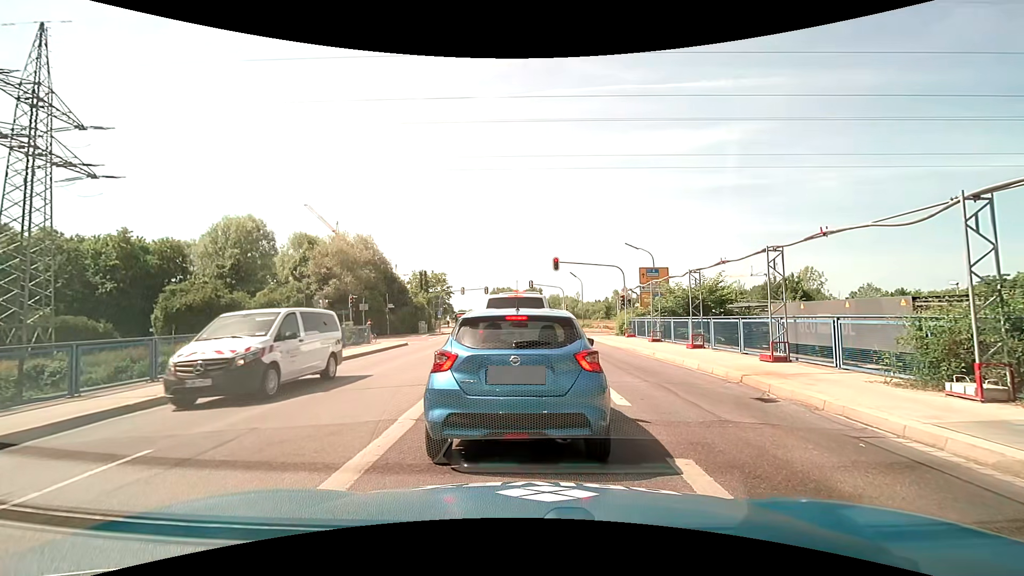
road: secondary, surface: asphalt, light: Day
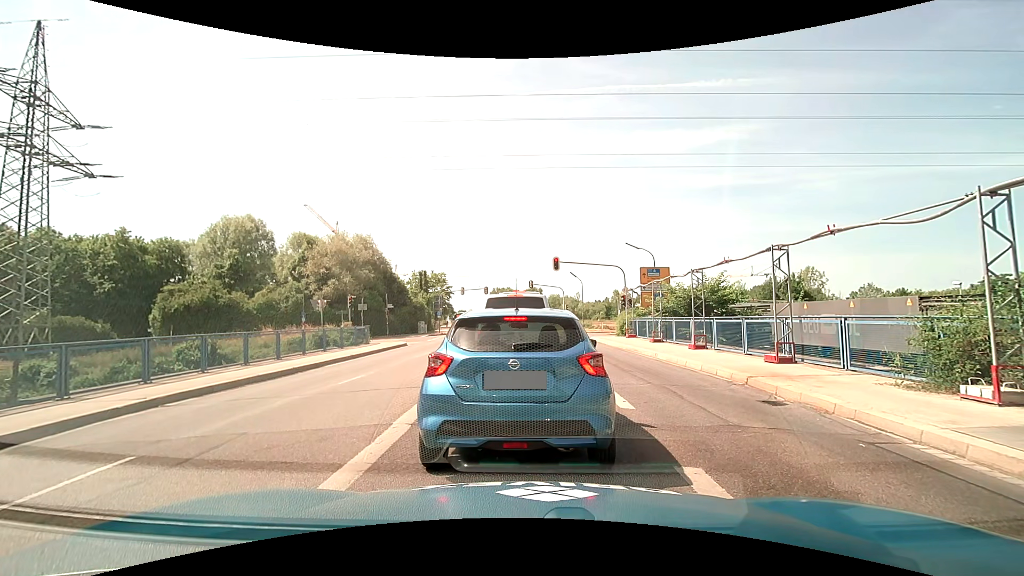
(0.0, +0.3) m; 0°
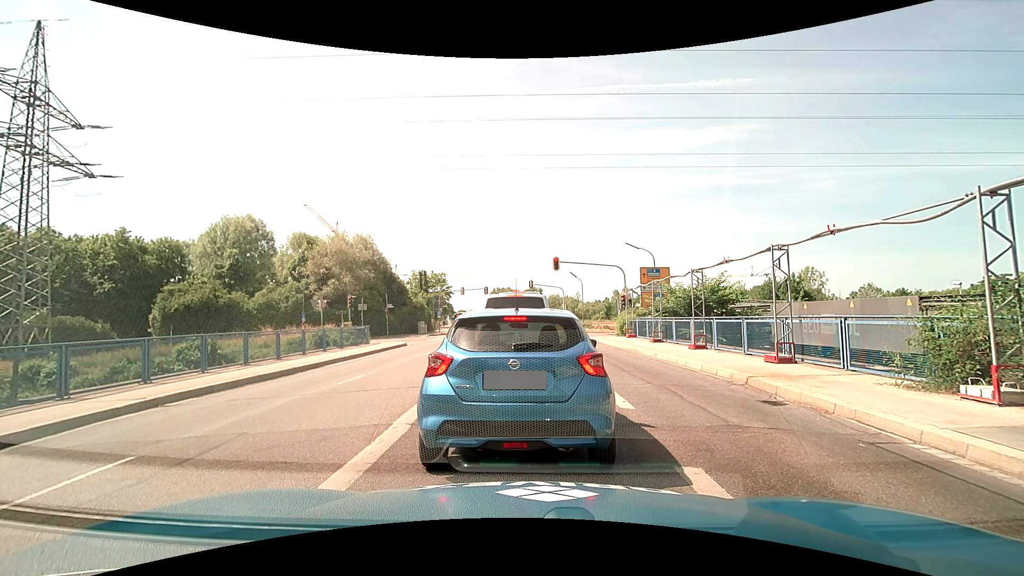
(0.0, 0.0) m; 0°
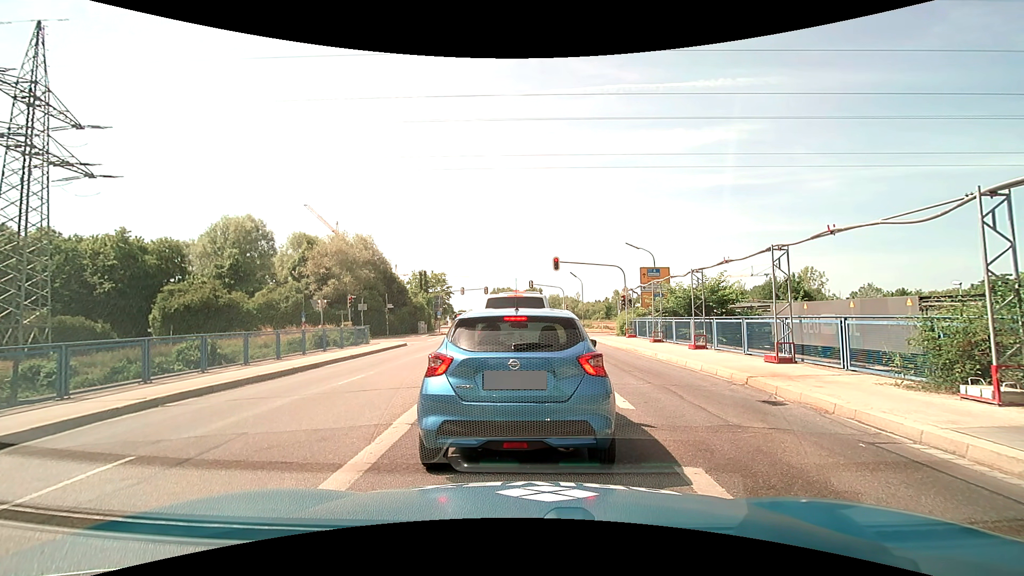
(0.0, 0.0) m; 0°
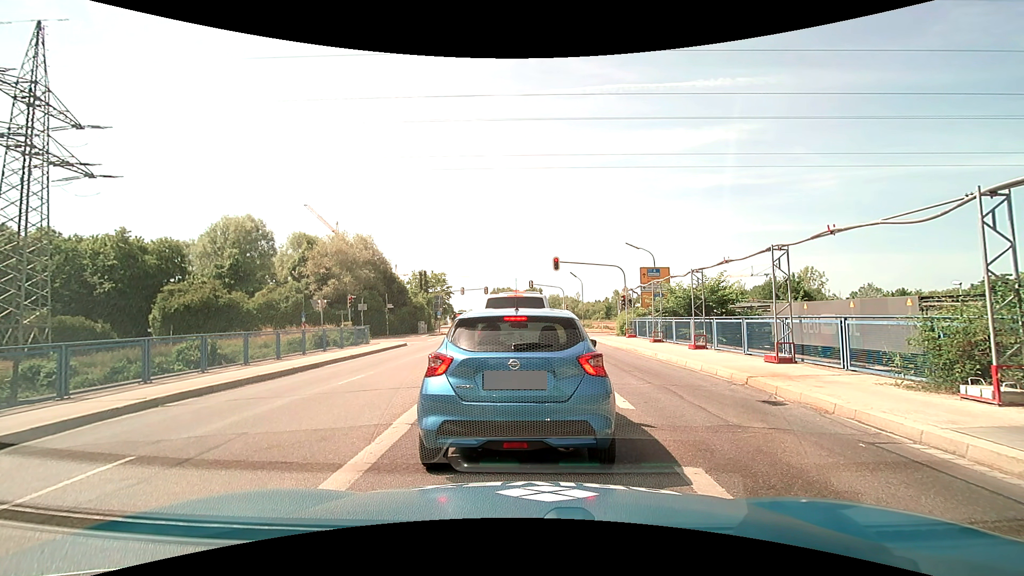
(0.0, 0.0) m; 0°
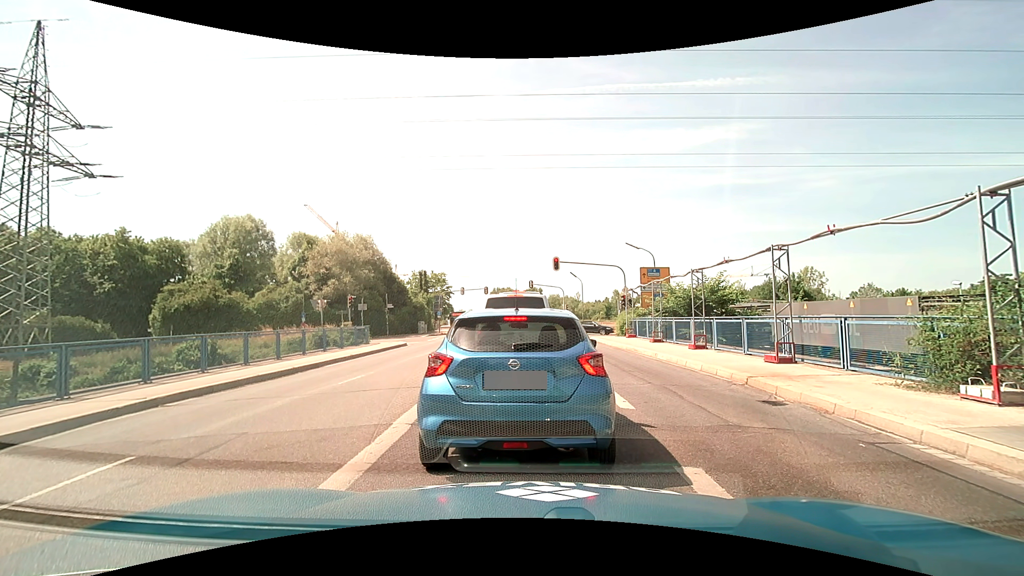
(0.0, 0.0) m; 0°
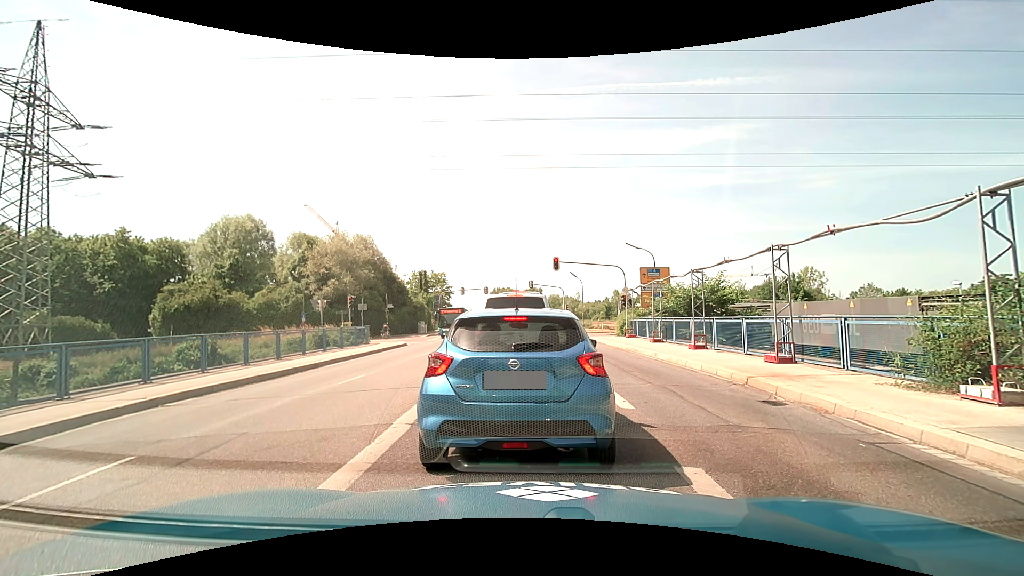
(0.0, 0.0) m; 0°
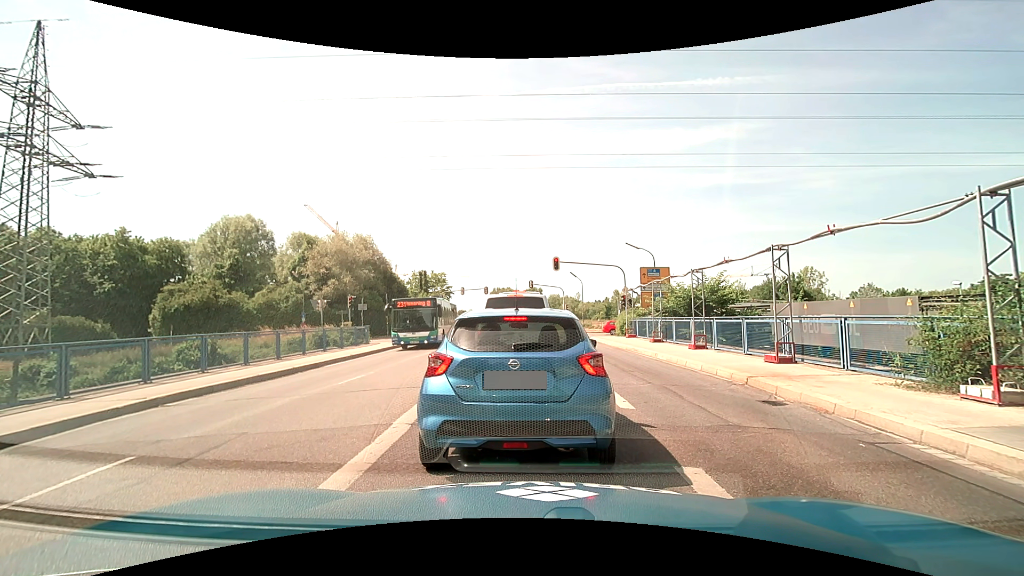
(0.0, 0.0) m; 0°
